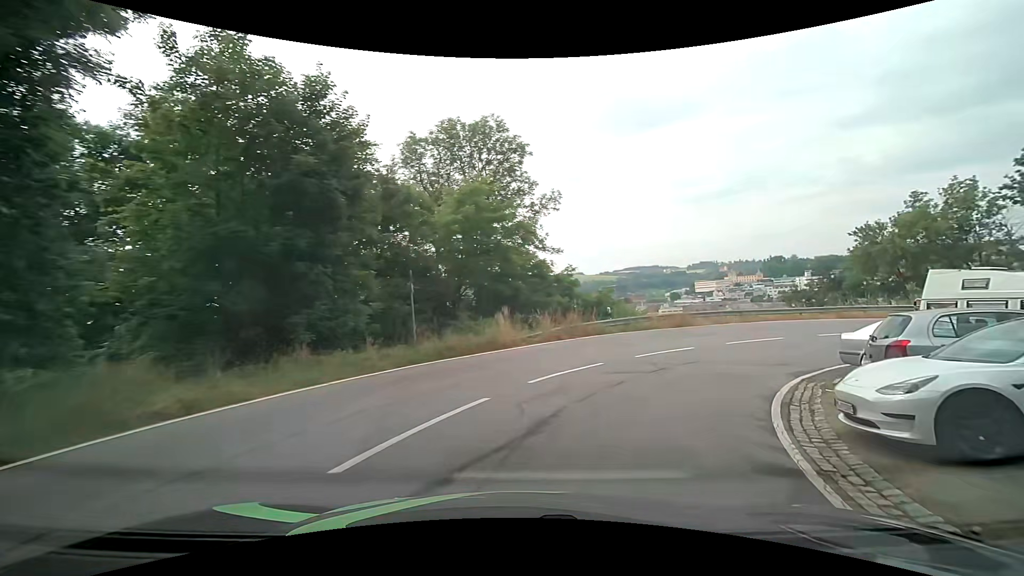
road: tertiary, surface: asphalt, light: Day
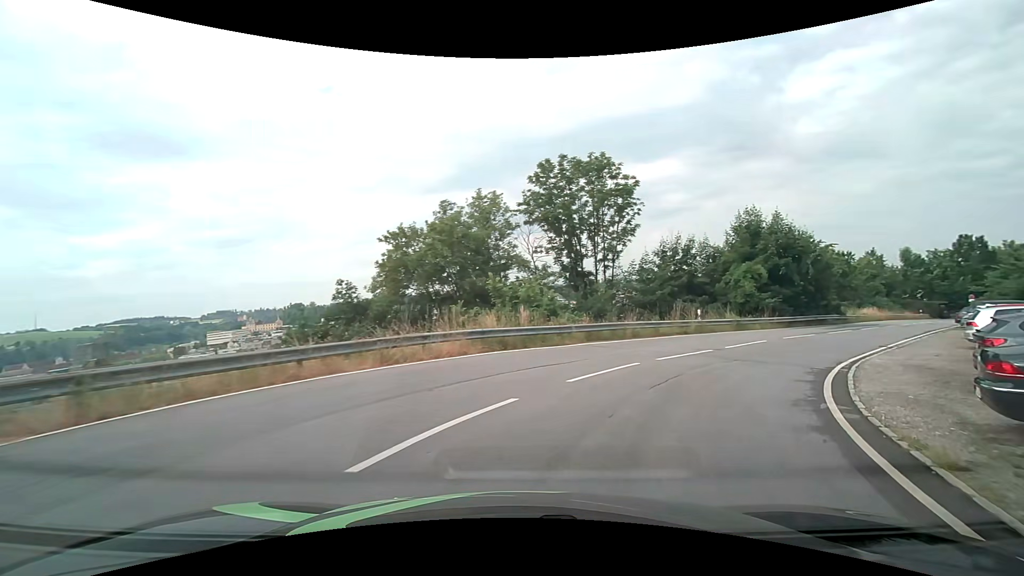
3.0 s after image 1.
(+9.1, +19.1) m; +52°
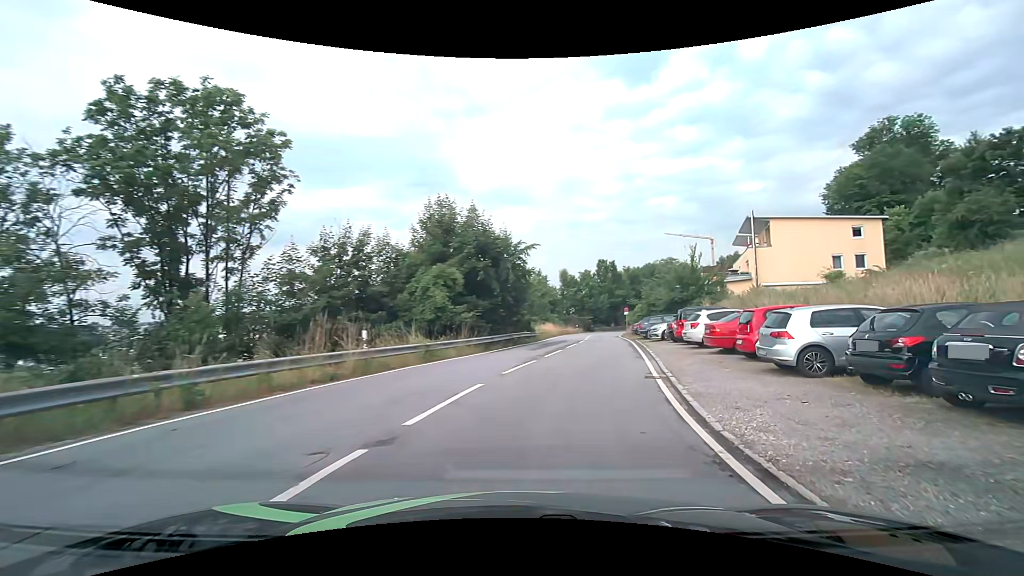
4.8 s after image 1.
(+3.6, +12.1) m; +34°
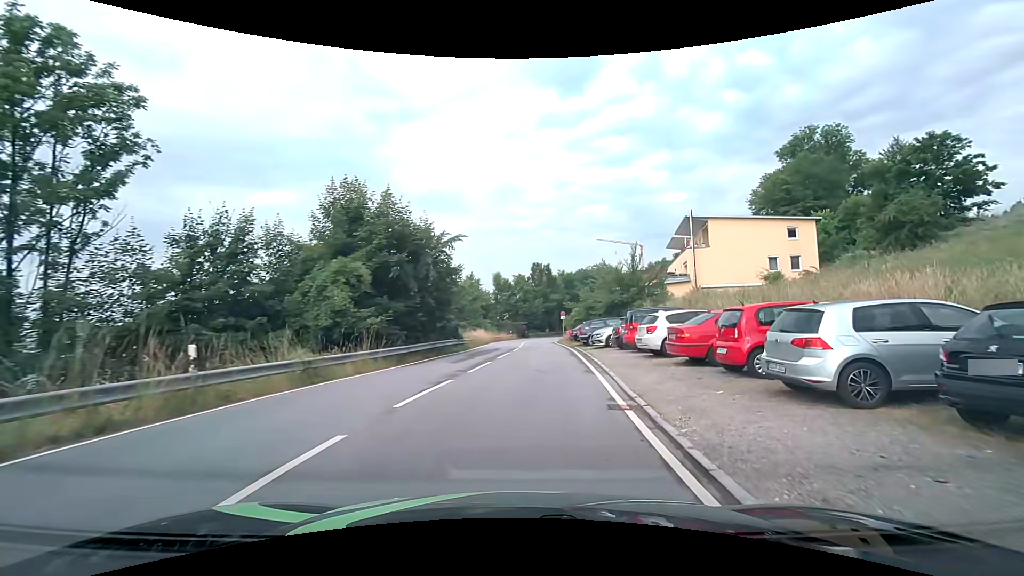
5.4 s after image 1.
(+0.3, +4.2) m; +8°
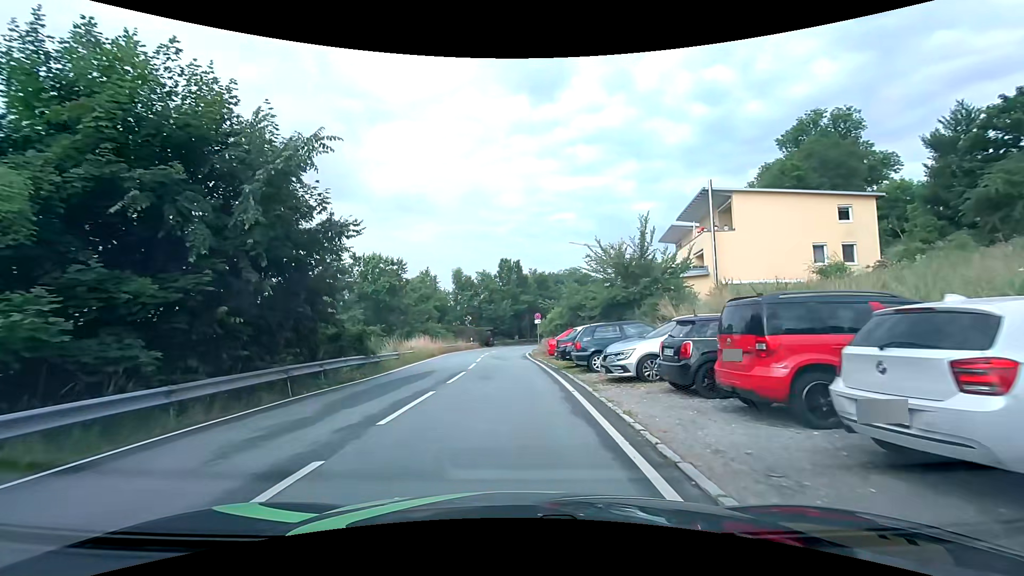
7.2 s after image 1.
(+0.8, +12.5) m; +4°
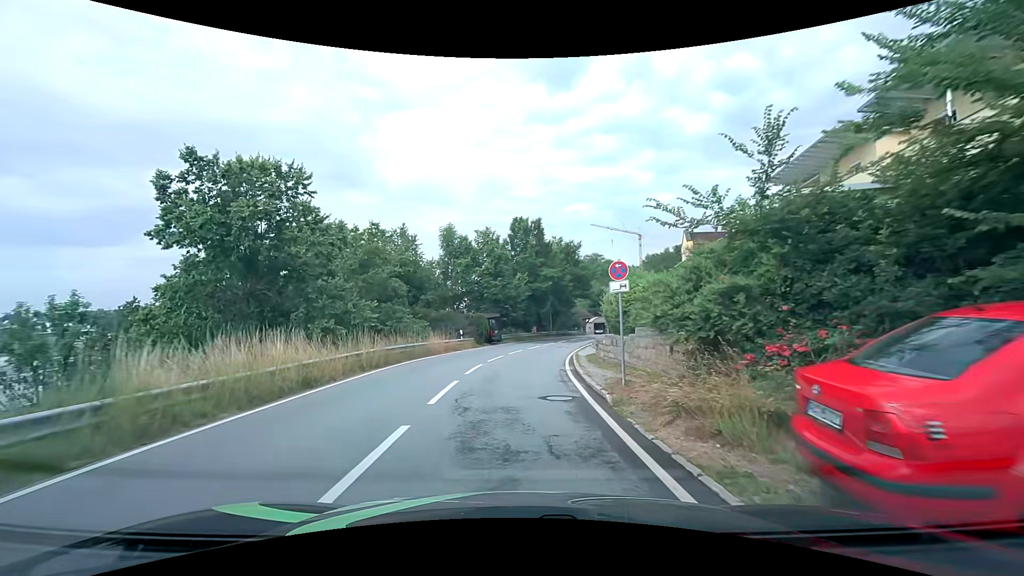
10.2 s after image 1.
(-0.2, +22.5) m; -1°
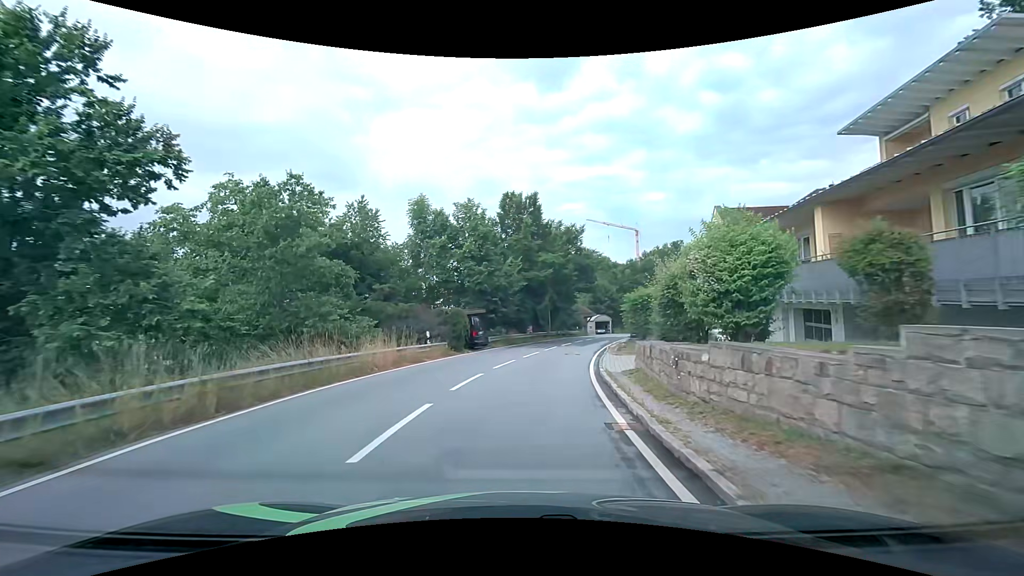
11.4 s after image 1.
(0.0, +9.8) m; 0°
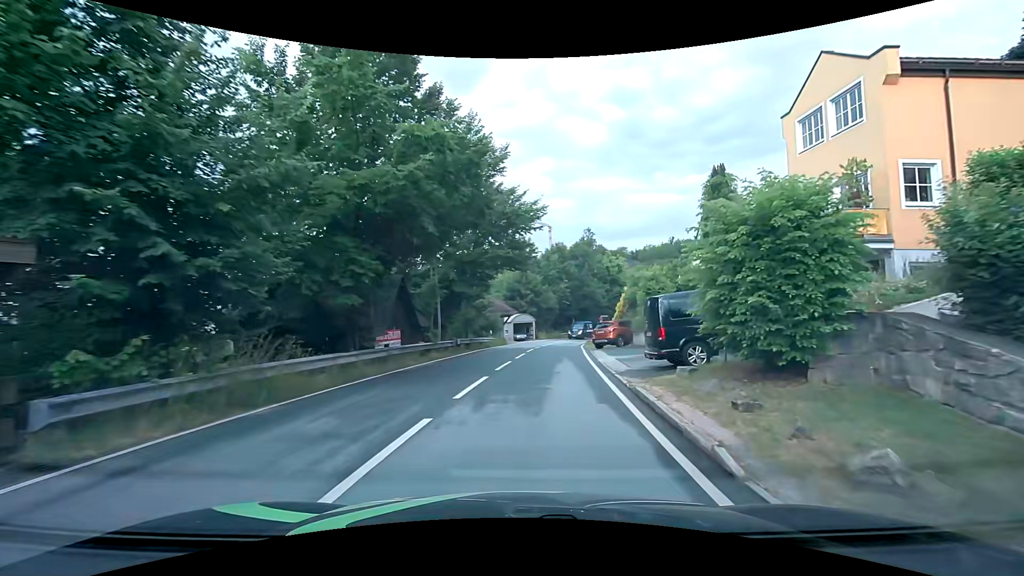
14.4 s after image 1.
(+2.1, +25.2) m; +11°
(0, +10) (+1, +20) (+3, +30) (+4, +40) (+5, +50) (+7, +59) (+11, +69) (+15, +78) (+21, +86) (+27, +94) m
